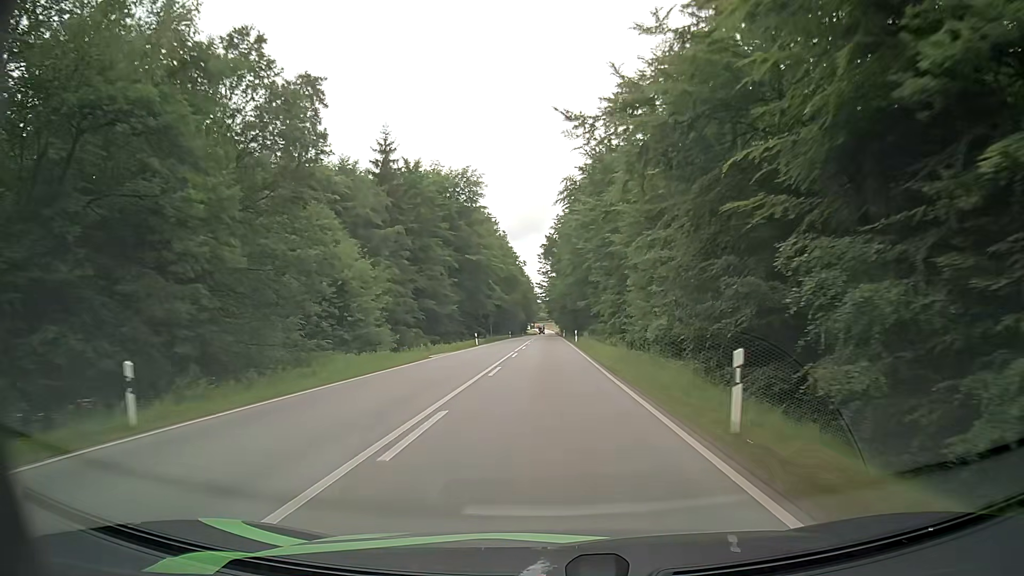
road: secondary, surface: asphalt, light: Day
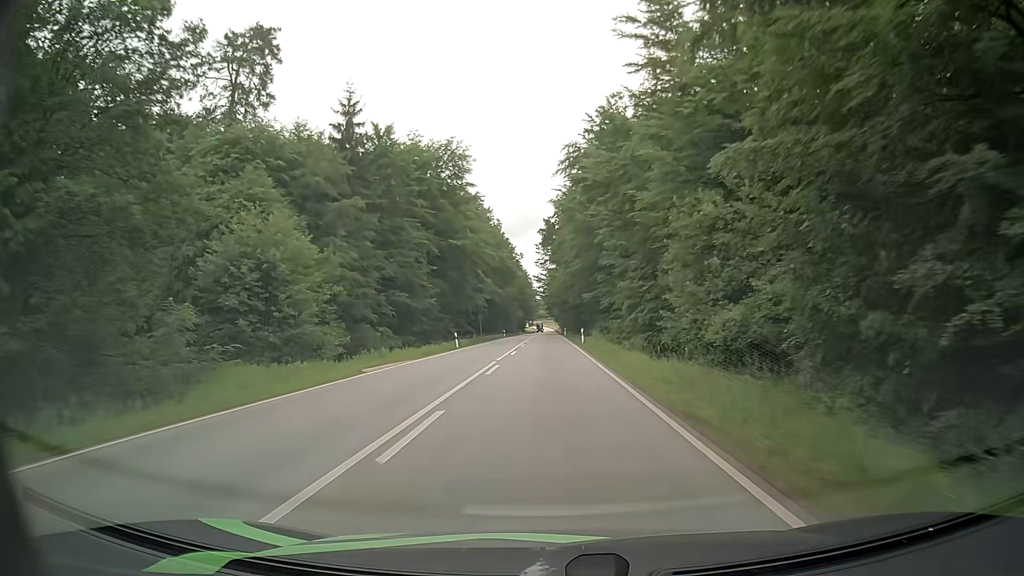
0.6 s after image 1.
(-0.1, +12.3) m; -1°
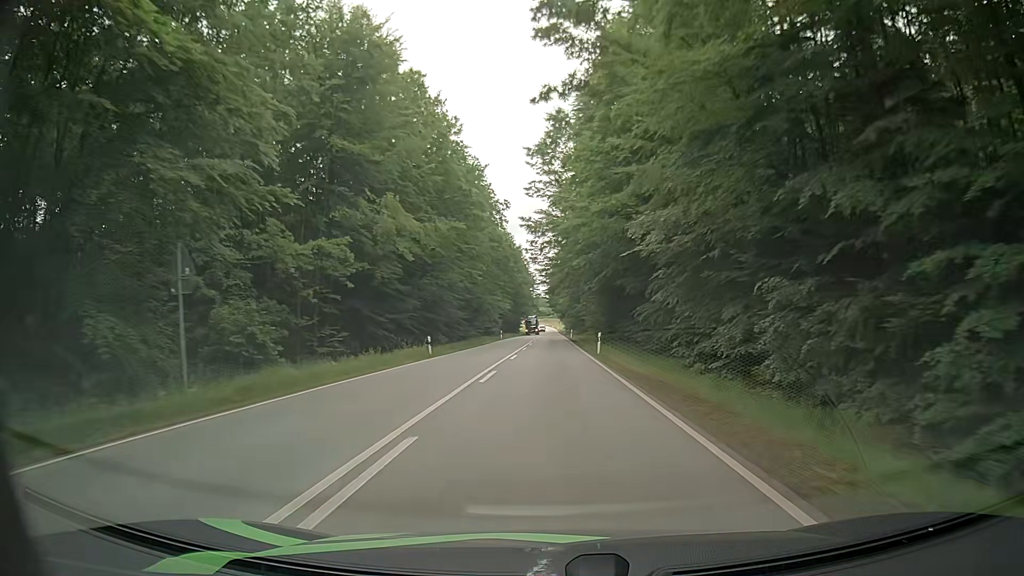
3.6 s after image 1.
(+0.2, +62.3) m; 0°
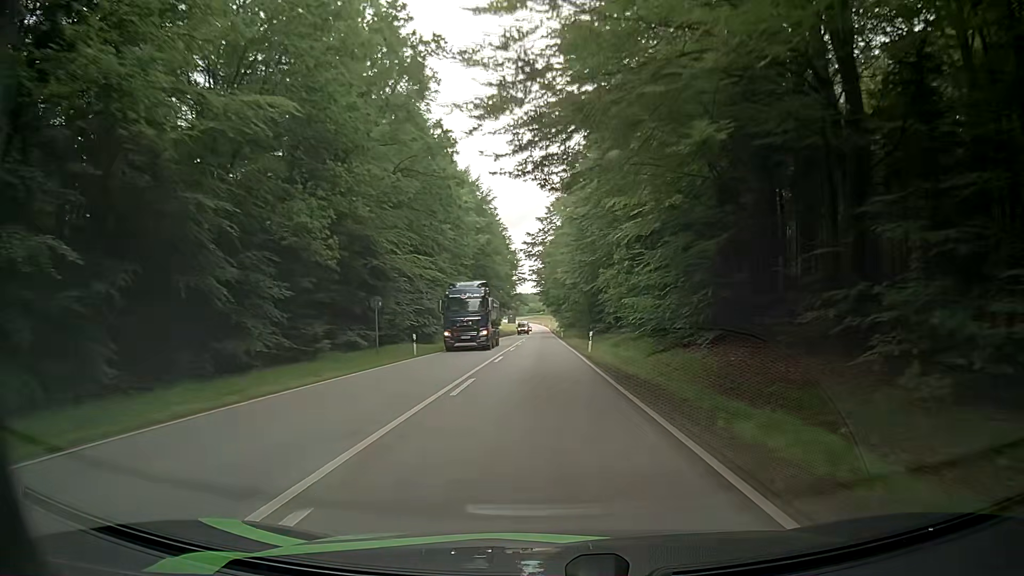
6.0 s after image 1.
(+0.4, +51.1) m; +2°
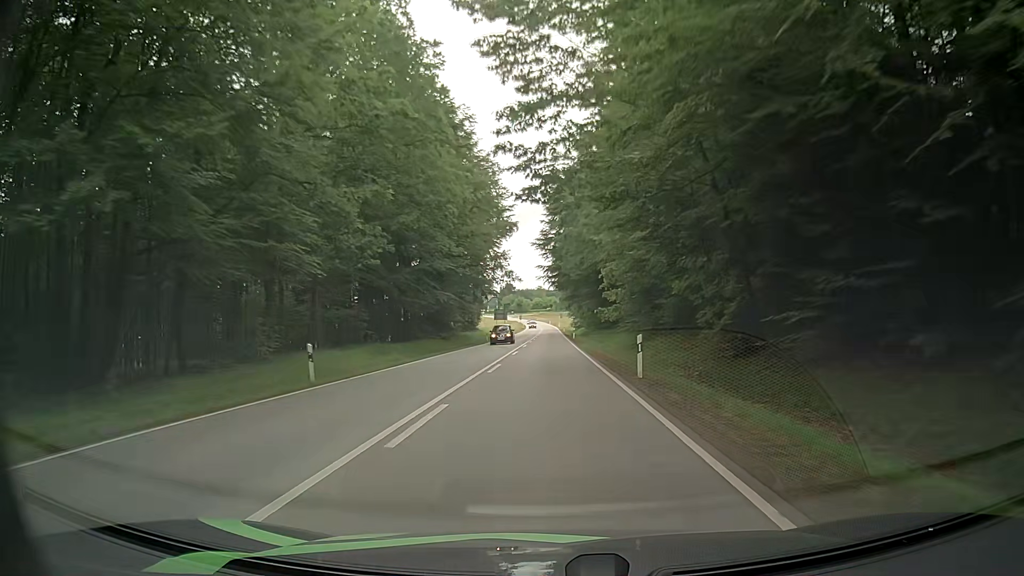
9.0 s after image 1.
(-1.2, +65.4) m; -1°
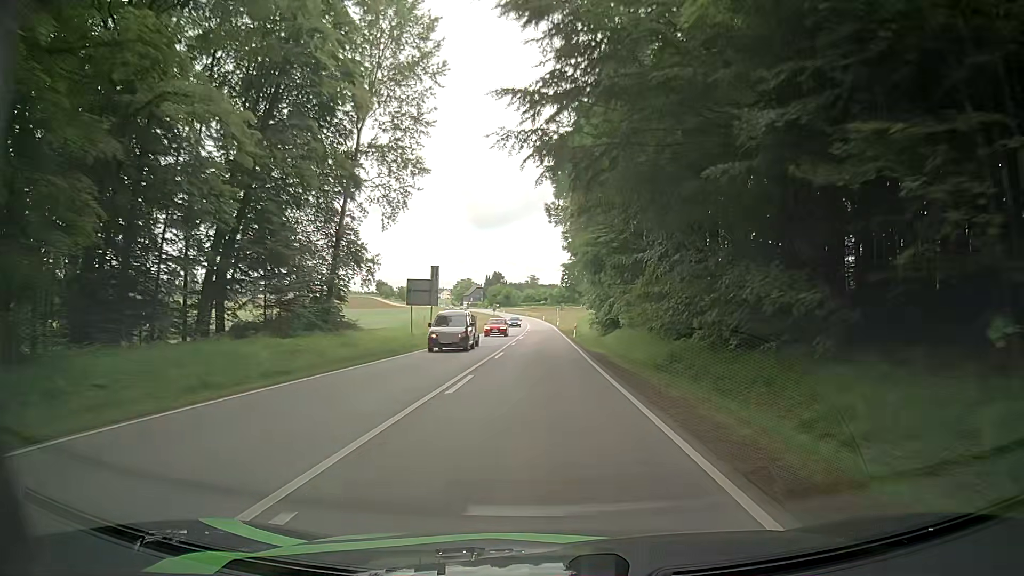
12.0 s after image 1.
(0.0, +66.5) m; 0°
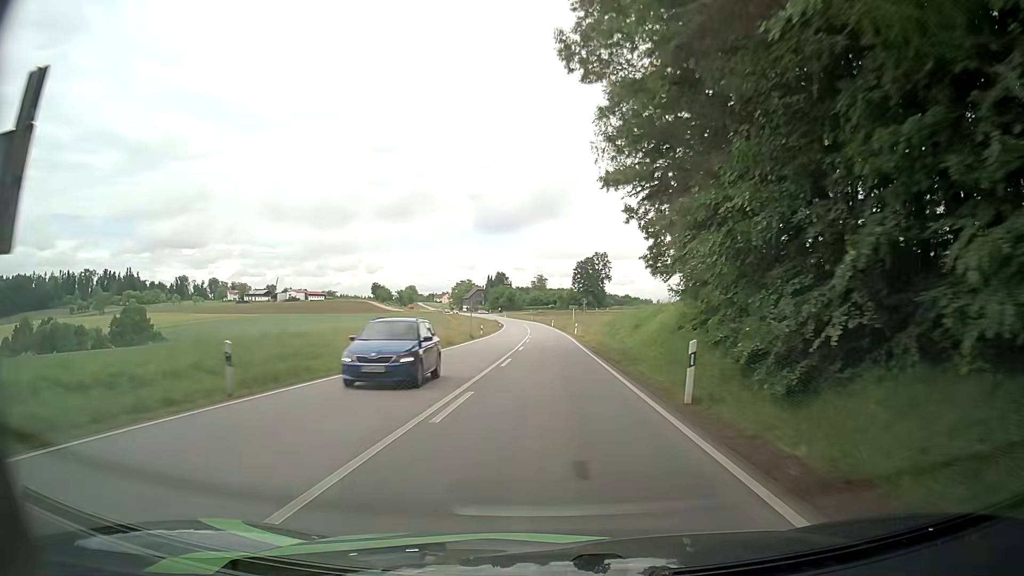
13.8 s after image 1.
(-0.1, +39.2) m; +1°
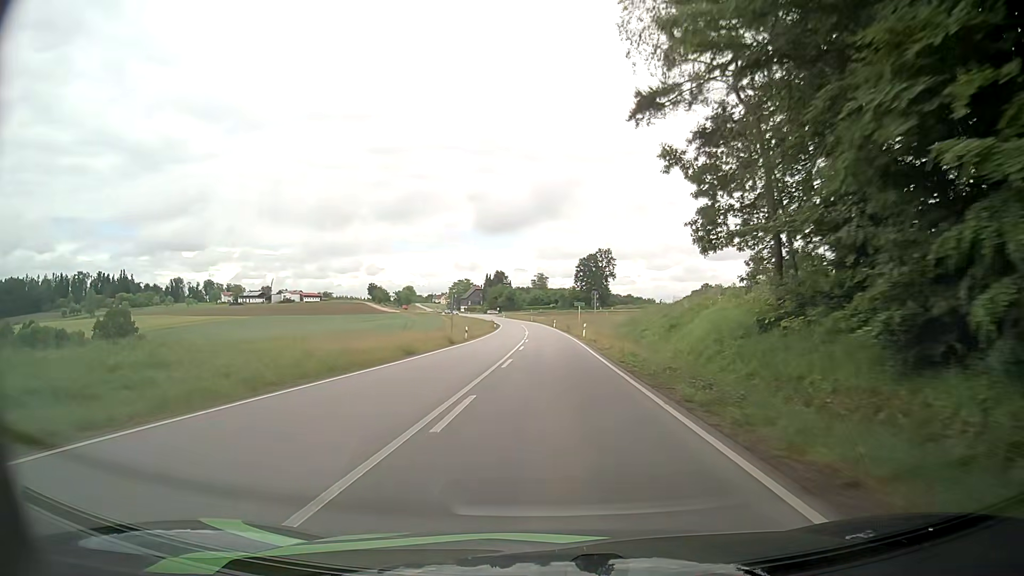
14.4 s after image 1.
(-0.2, +12.9) m; -1°
(0, +10) (0, +20) (0, +30) (0, +40) (0, +50) (0, +60) (0, +70) (-1, +80) (-1, +90) (-2, +100) m
